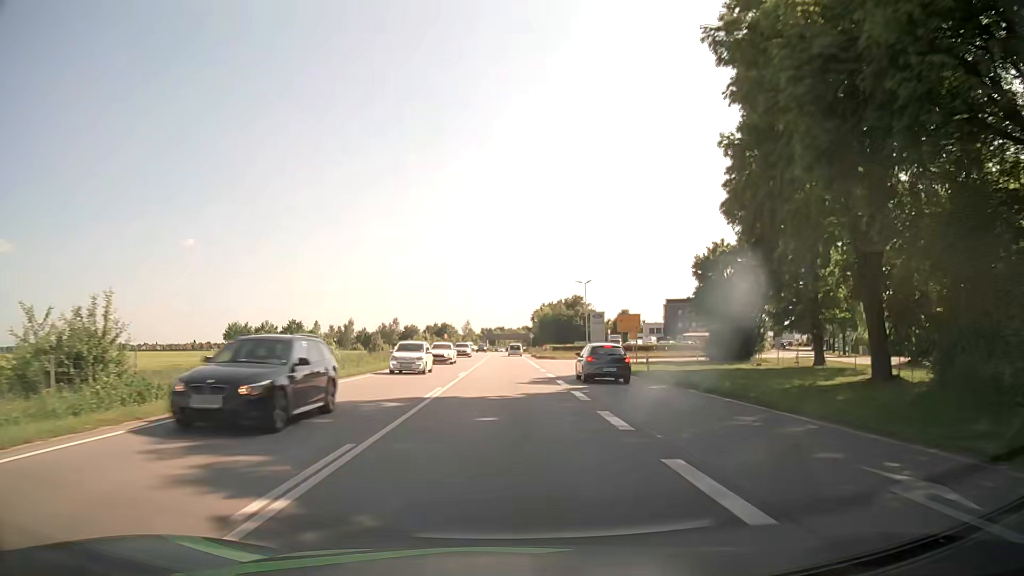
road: primary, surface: asphalt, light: Day
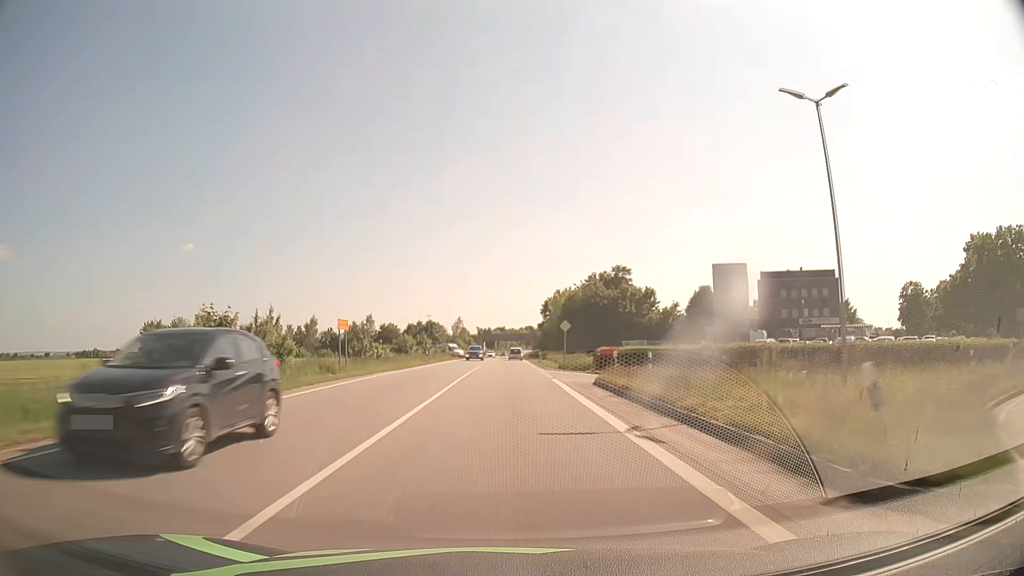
(-0.1, +59.7) m; 0°
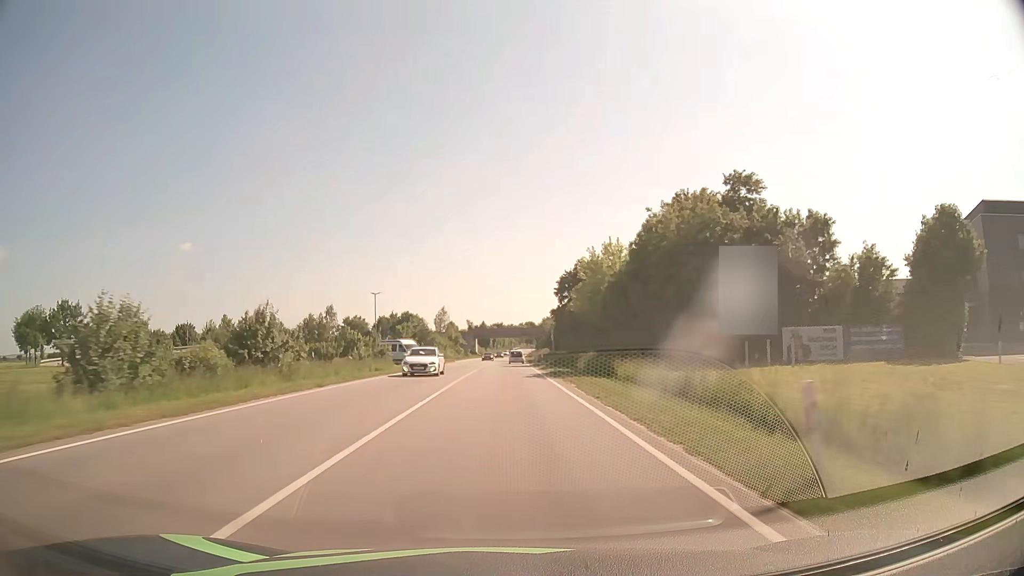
(0.0, +52.7) m; 0°
(0, +10) (0, +20) (0, +30) (0, +40) (0, +50) (0, +60) (0, +70) (+1, +80) (+1, +90) (+1, +100) m
